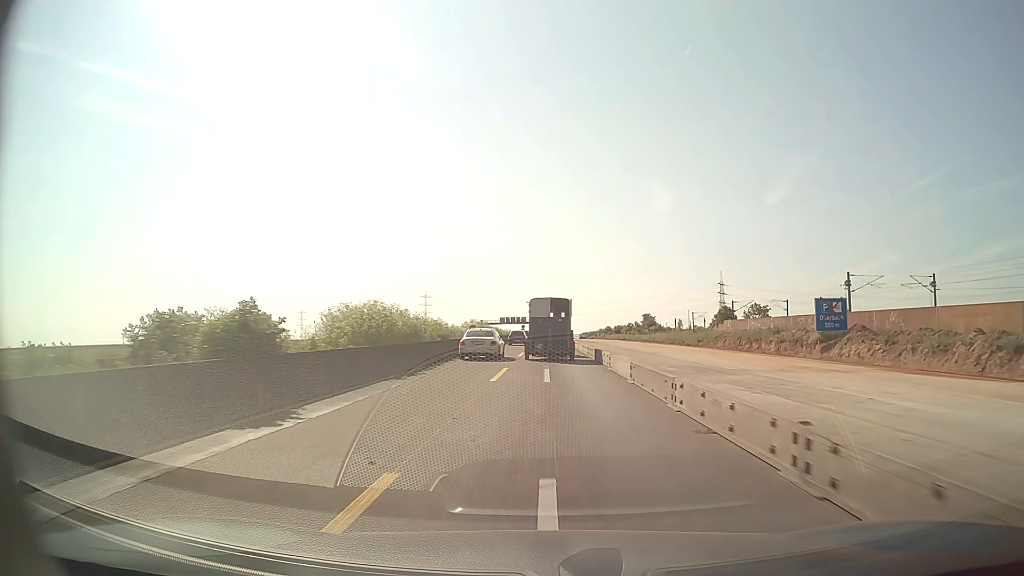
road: motorway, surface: asphalt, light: Day
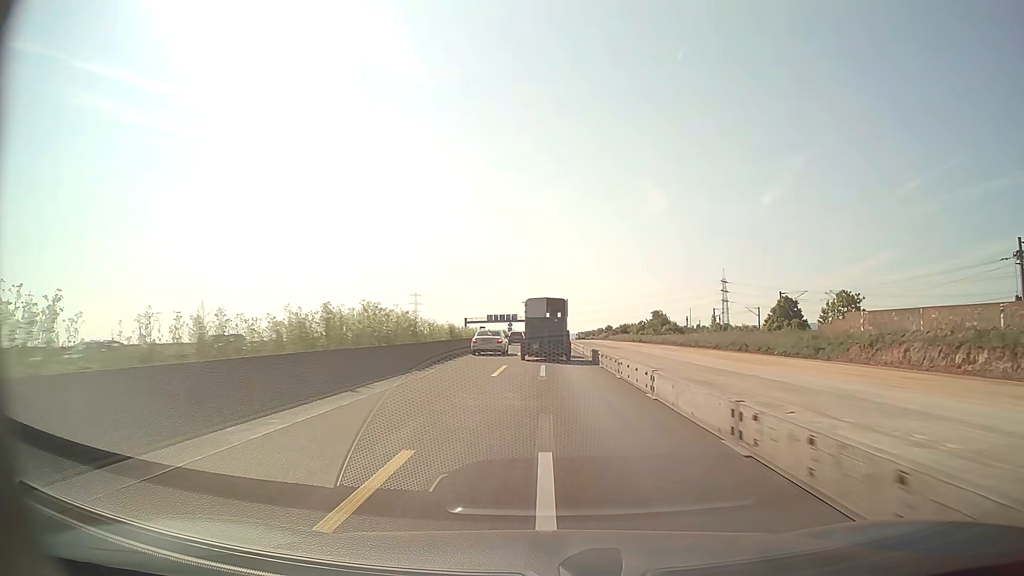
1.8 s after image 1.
(+0.2, +34.2) m; 0°
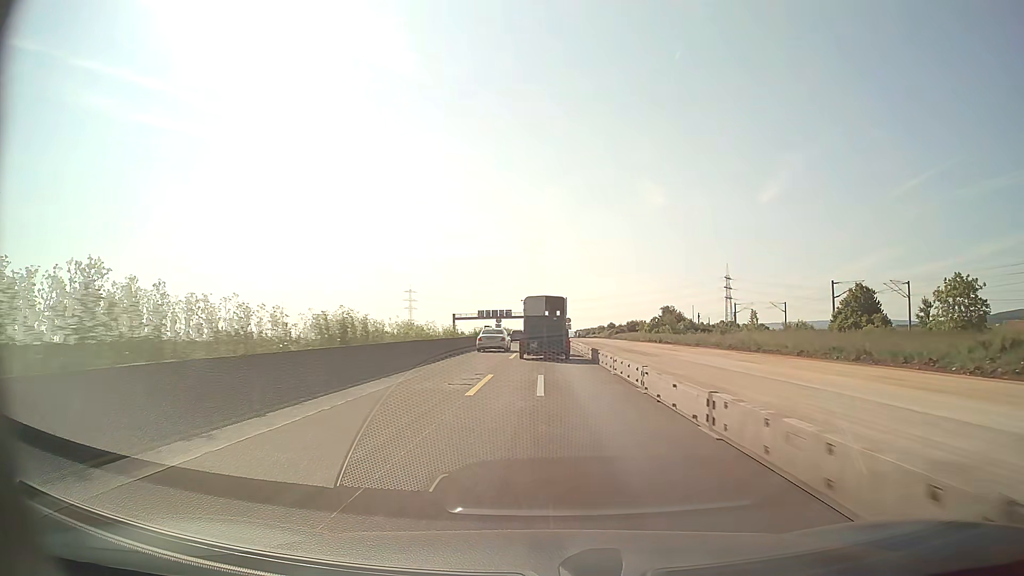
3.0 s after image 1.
(0.0, +22.9) m; 0°
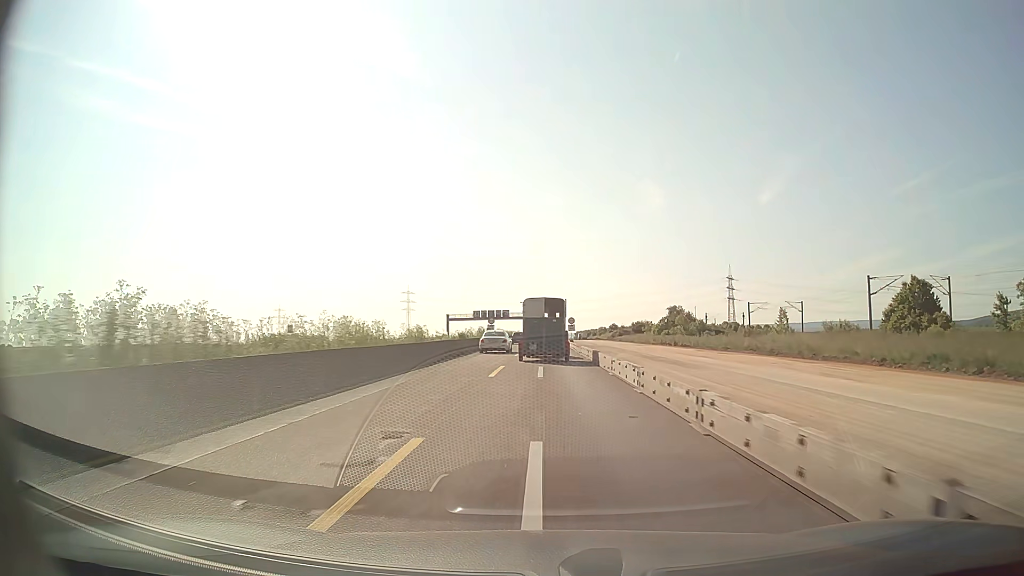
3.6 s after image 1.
(0.0, +11.5) m; 0°
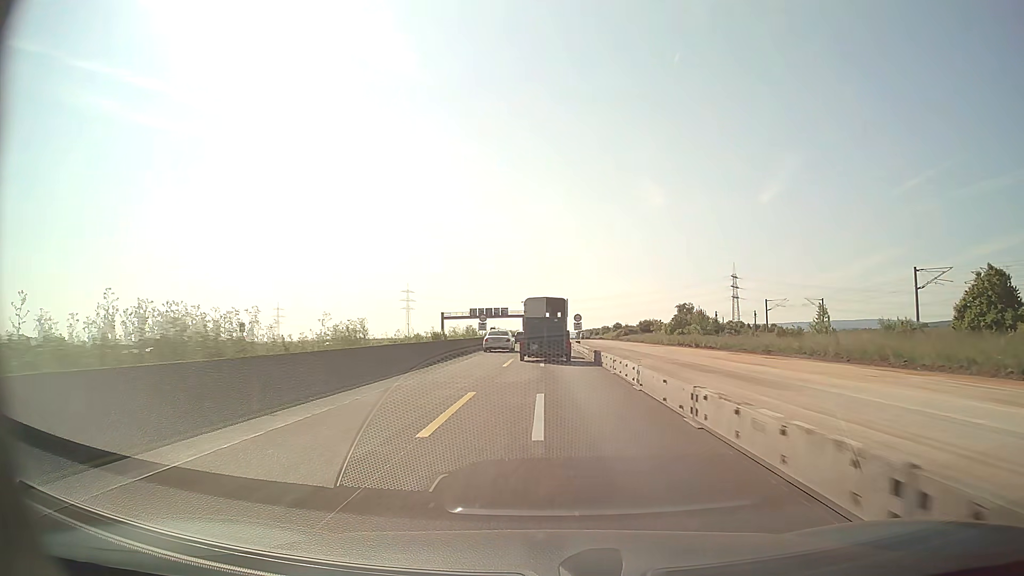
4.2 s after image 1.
(0.0, +11.5) m; 0°
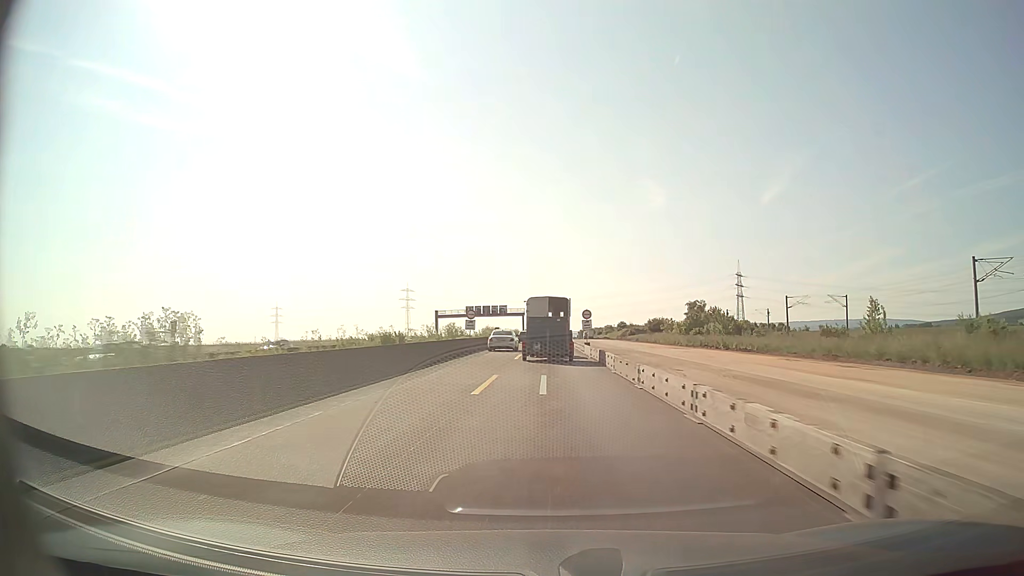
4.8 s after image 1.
(0.0, +11.5) m; 0°
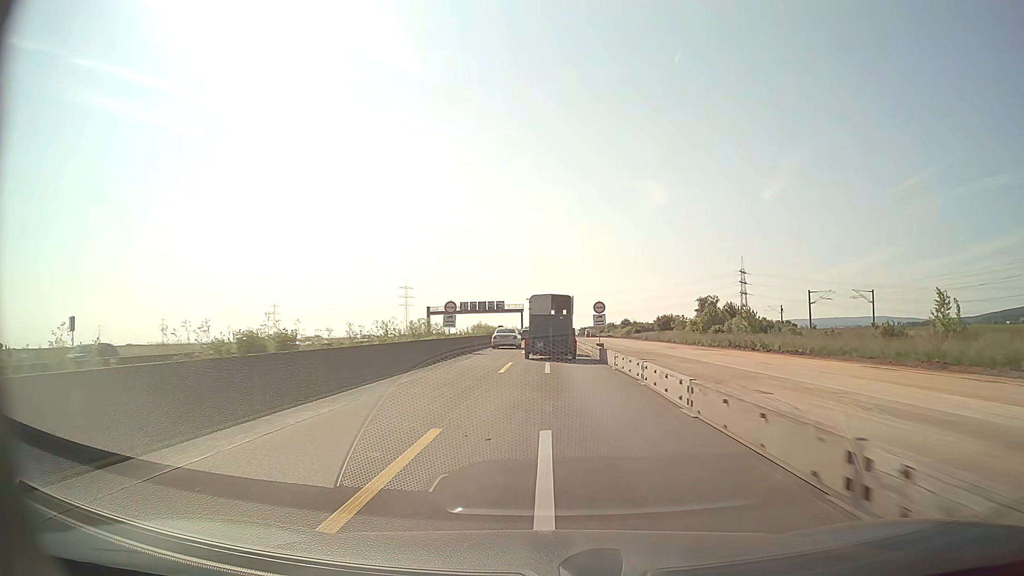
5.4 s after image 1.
(0.0, +11.5) m; 0°
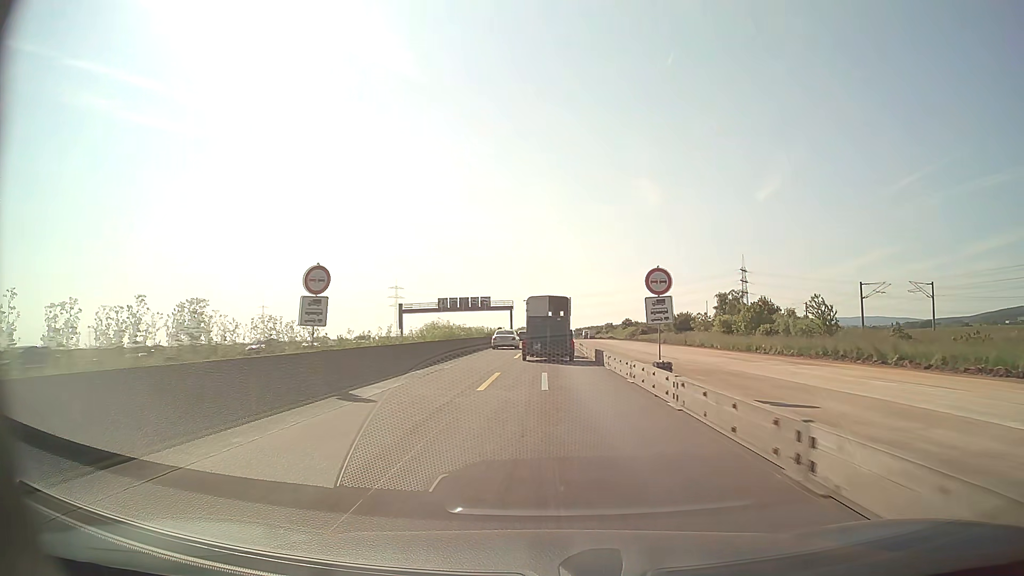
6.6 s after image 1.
(+0.1, +23.0) m; 0°
